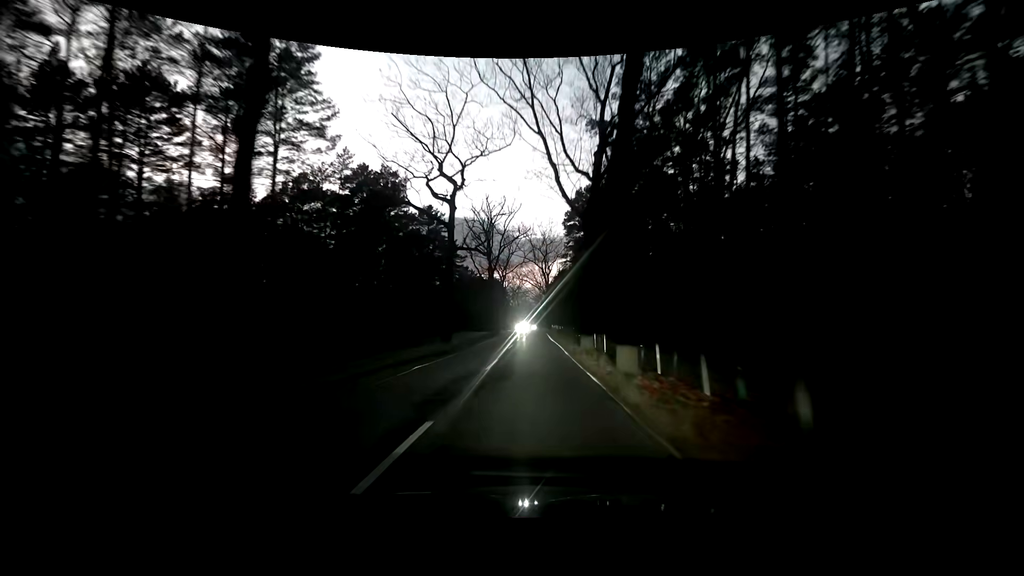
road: tertiary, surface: asphalt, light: Dusk
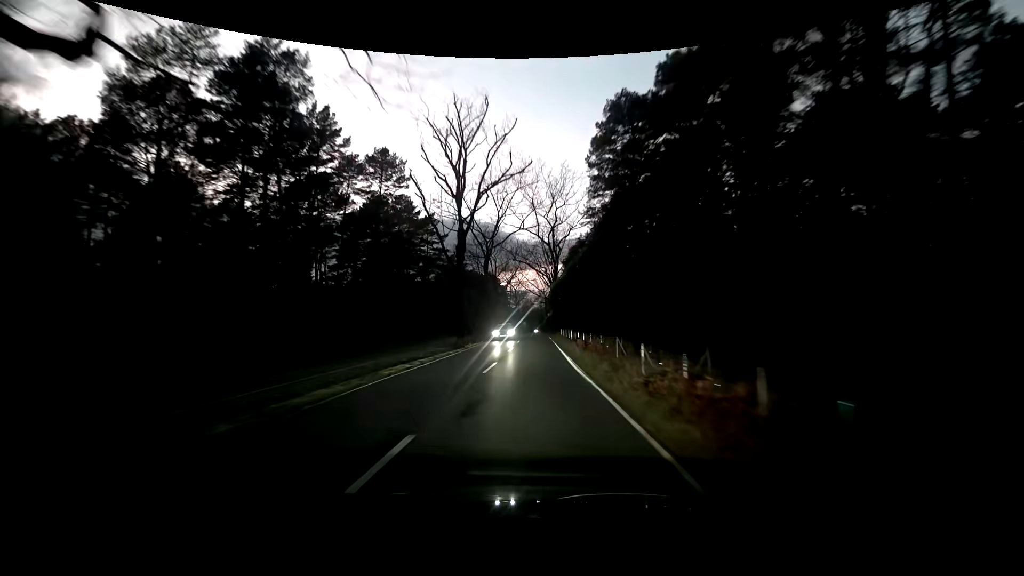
(+0.1, +25.1) m; 0°
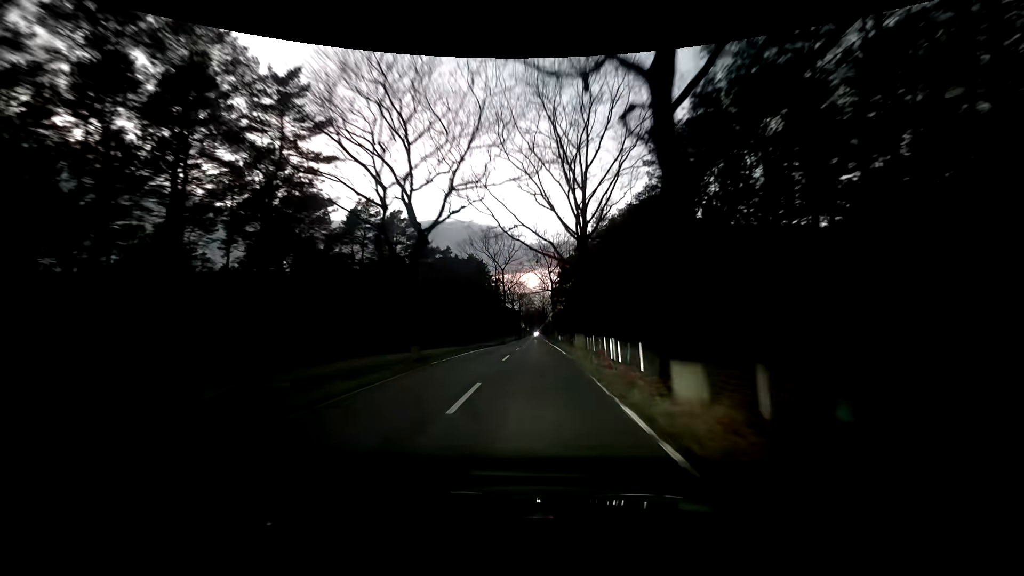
(+0.2, +42.7) m; 0°
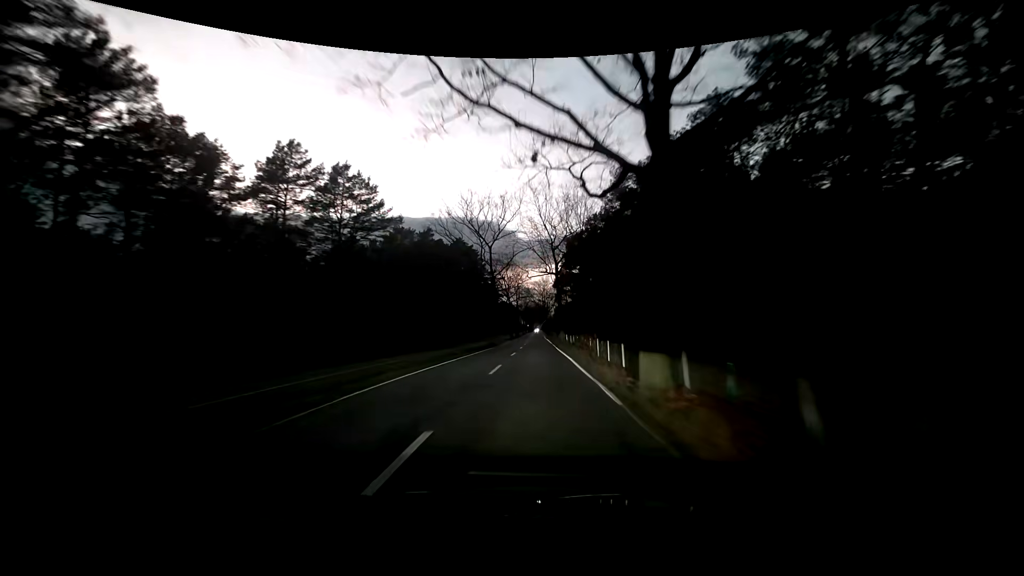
(+0.2, +17.3) m; +1°
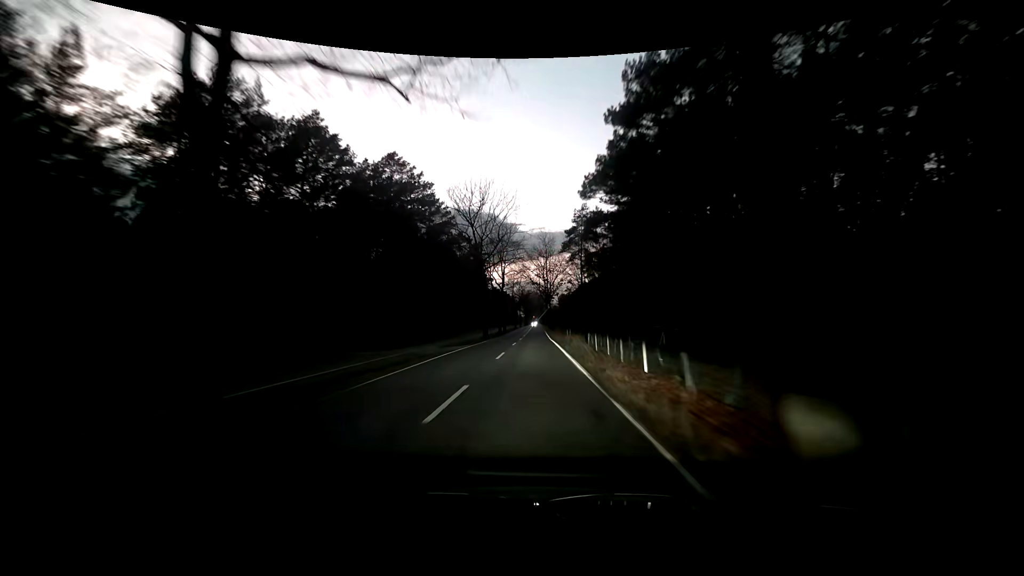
(-0.2, +43.7) m; 0°
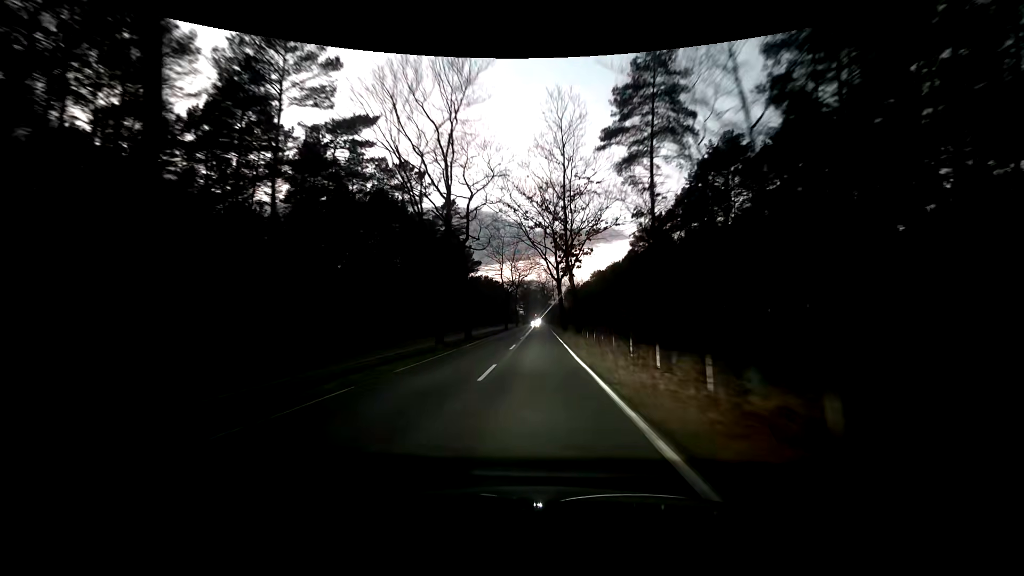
(-0.3, +43.8) m; -1°
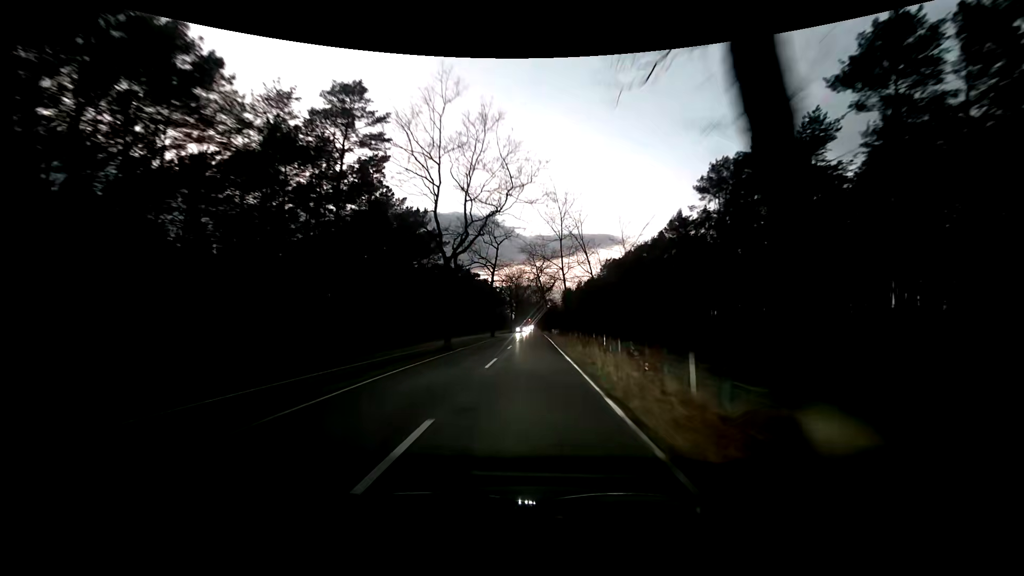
(+0.7, +44.4) m; +2°
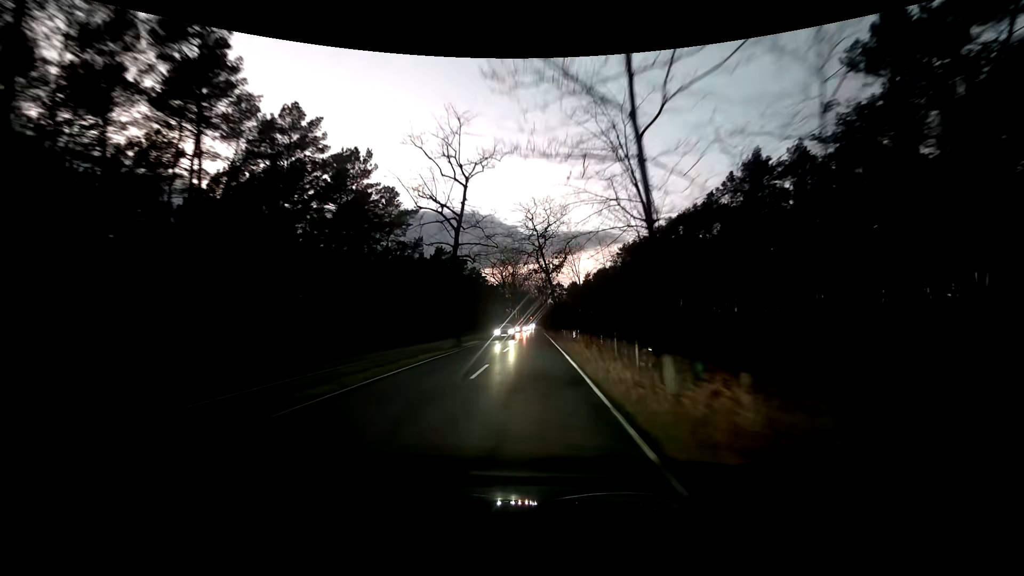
(-0.5, +27.0) m; -1°
(0, +10) (0, +20) (0, +30) (0, +40) (0, +50) (0, +60) (0, +70) (0, +80) (0, +90) (0, +100) m
